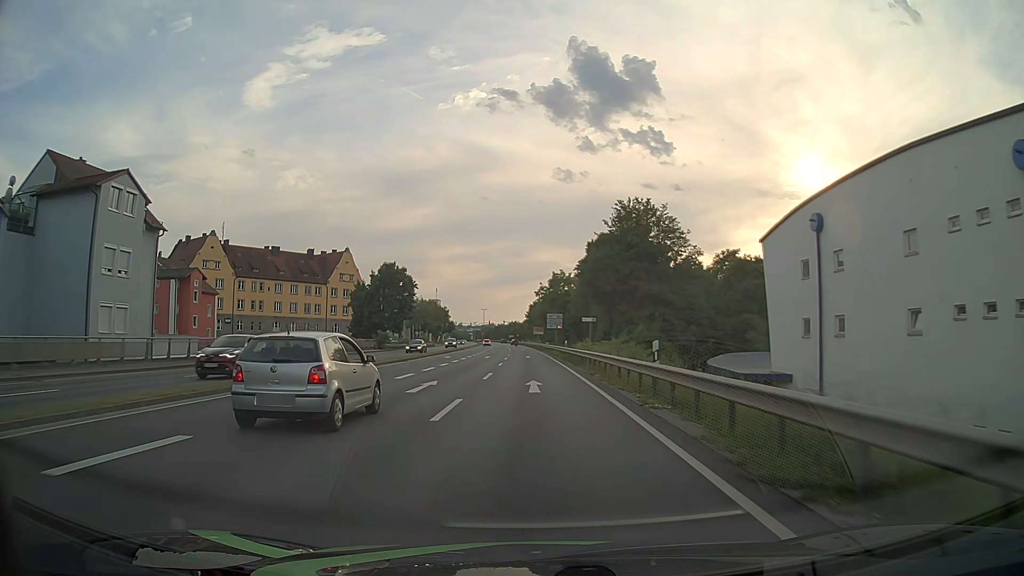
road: primary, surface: asphalt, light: Day
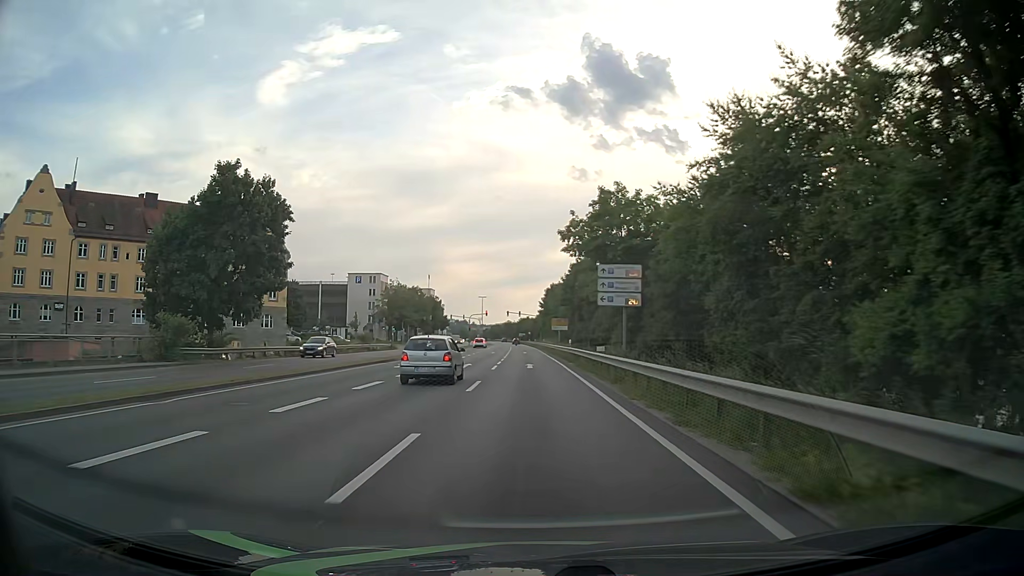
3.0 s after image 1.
(-0.6, +53.7) m; -1°
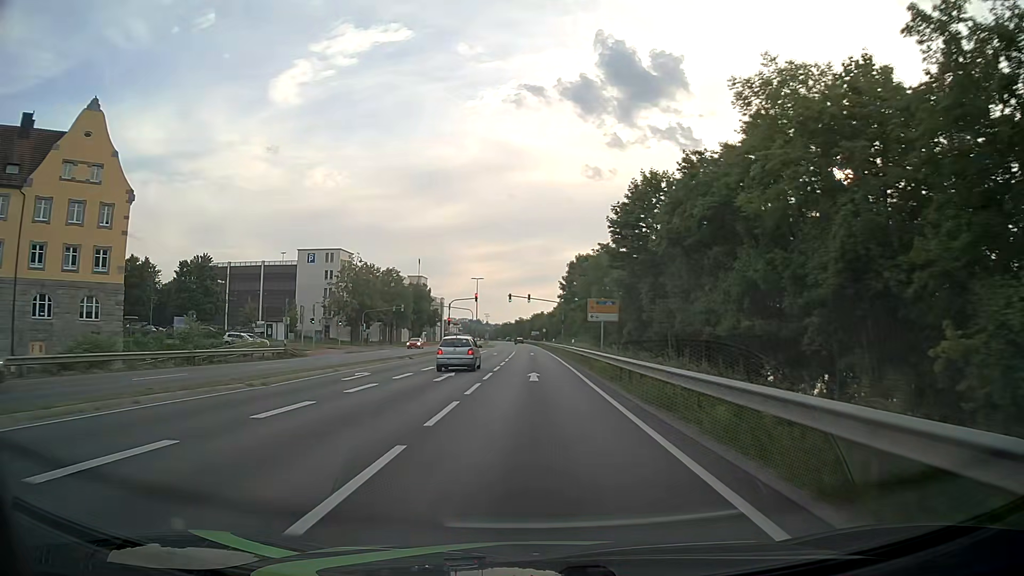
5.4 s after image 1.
(-0.5, +43.1) m; -1°
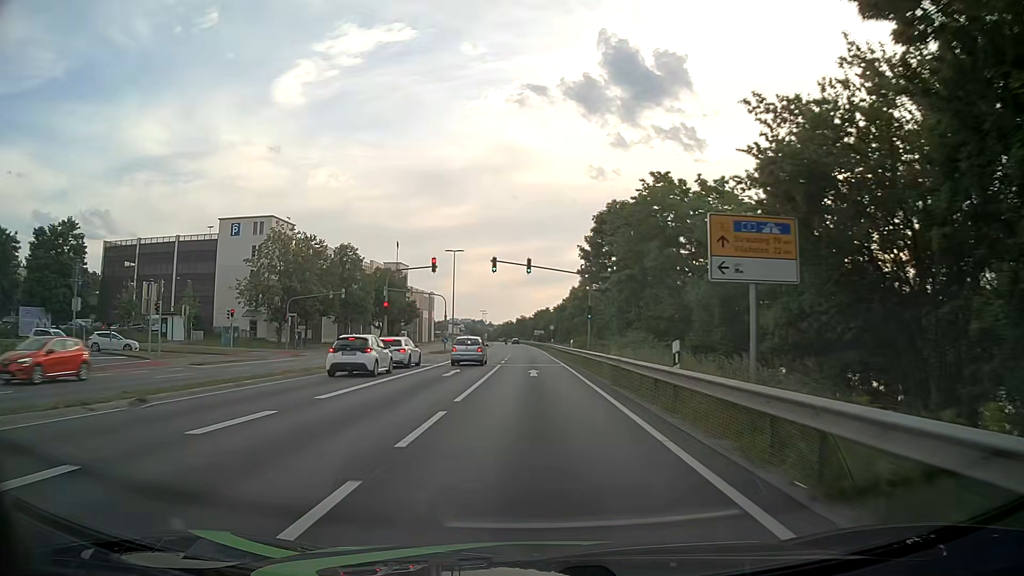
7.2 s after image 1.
(-0.2, +32.3) m; -1°
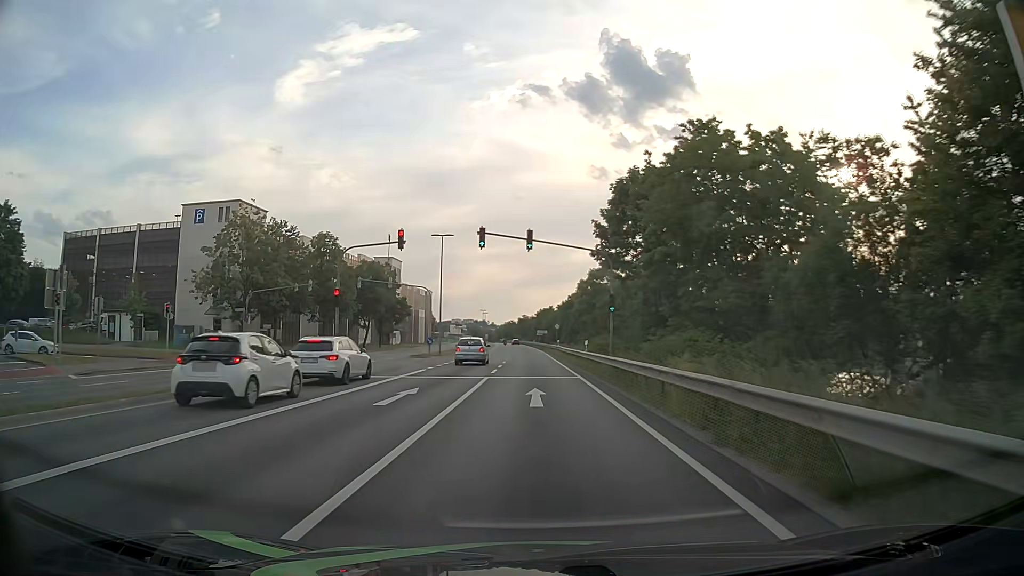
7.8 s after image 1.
(0.0, +10.8) m; 0°
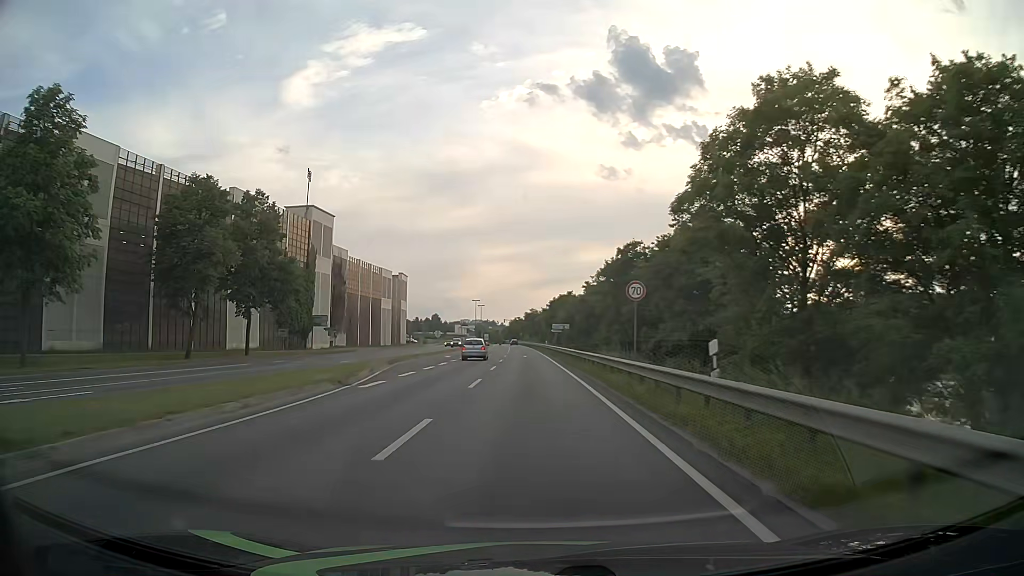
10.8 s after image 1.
(-0.5, +53.9) m; -1°
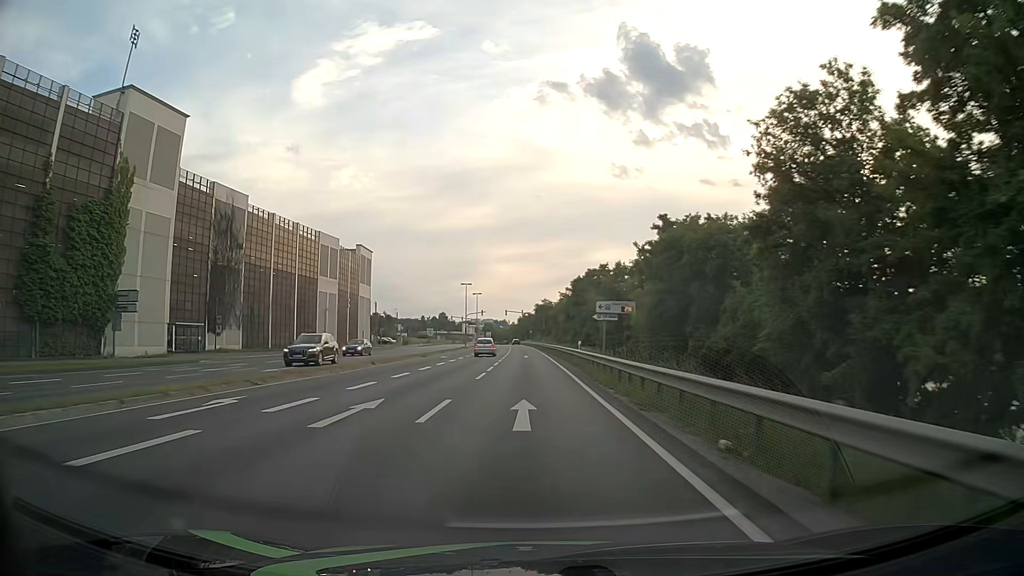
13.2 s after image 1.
(-0.4, +43.1) m; -1°
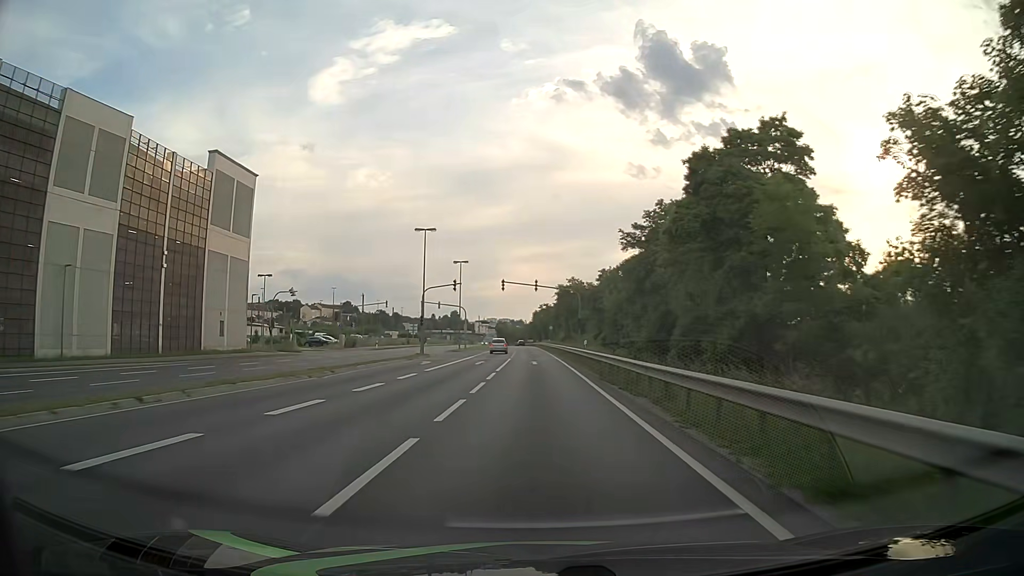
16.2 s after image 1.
(-0.6, +53.8) m; -1°
(0, +10) (0, +20) (0, +30) (0, +40) (0, +50) (0, +60) (0, +70) (0, +80) (-1, +90) (-1, +100) m
